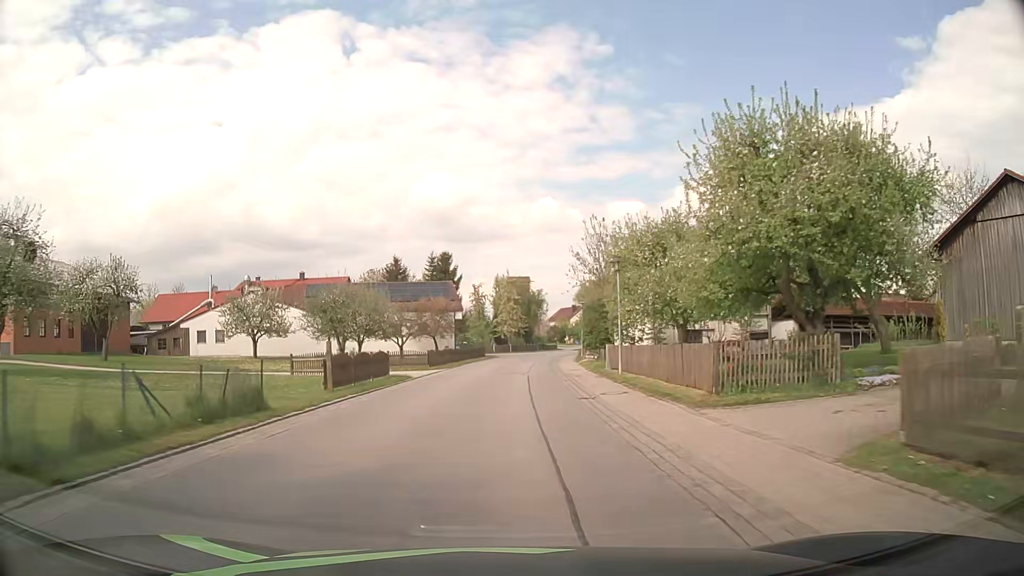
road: secondary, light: Day
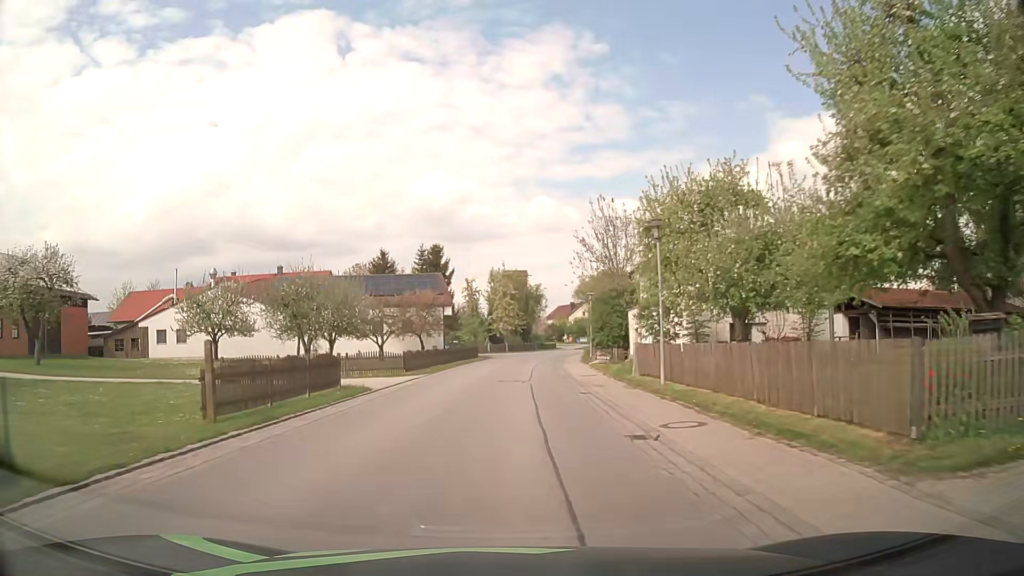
(0.0, +7.6) m; +1°
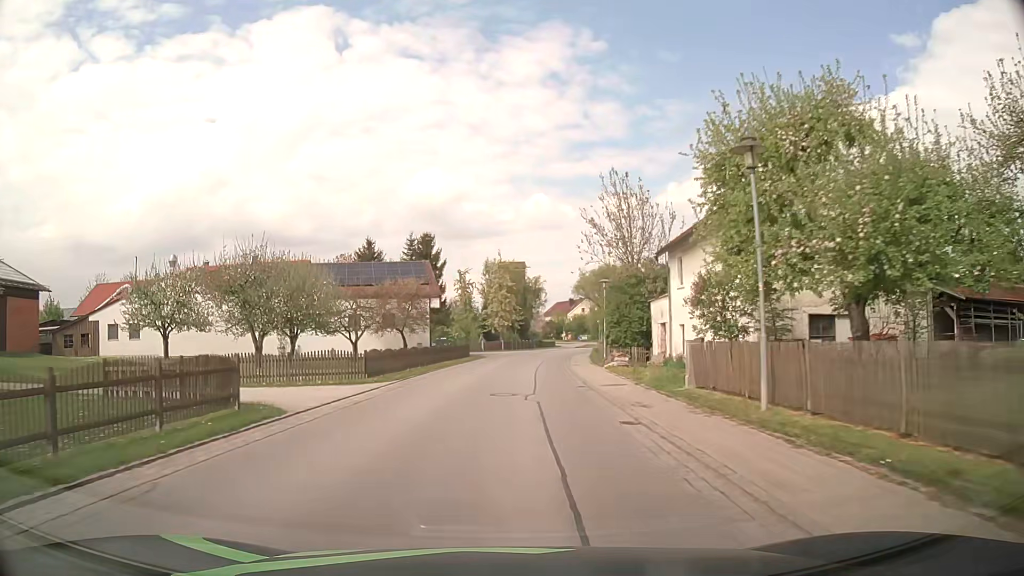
(0.0, +7.6) m; 0°
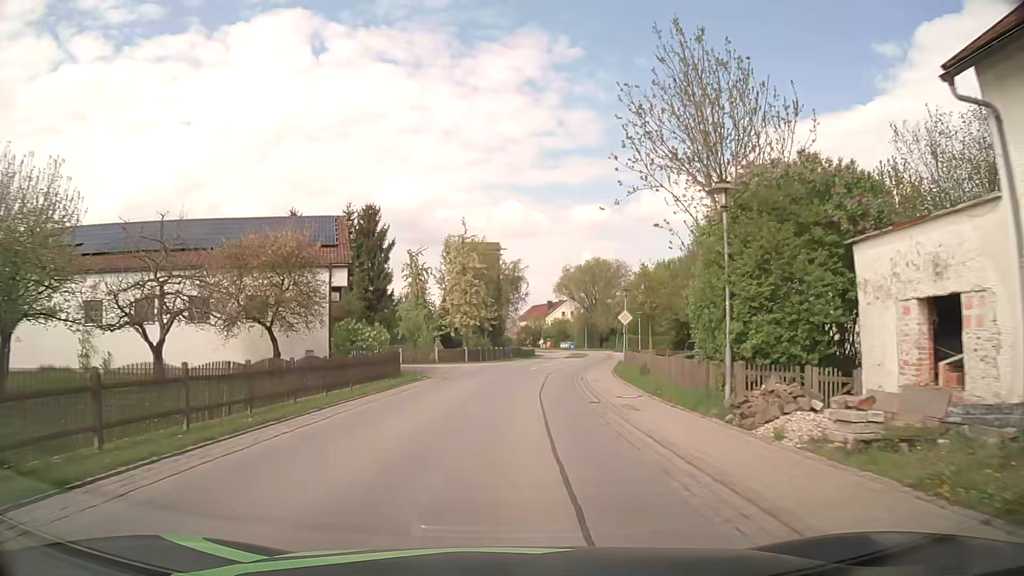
(+0.3, +22.8) m; +2°
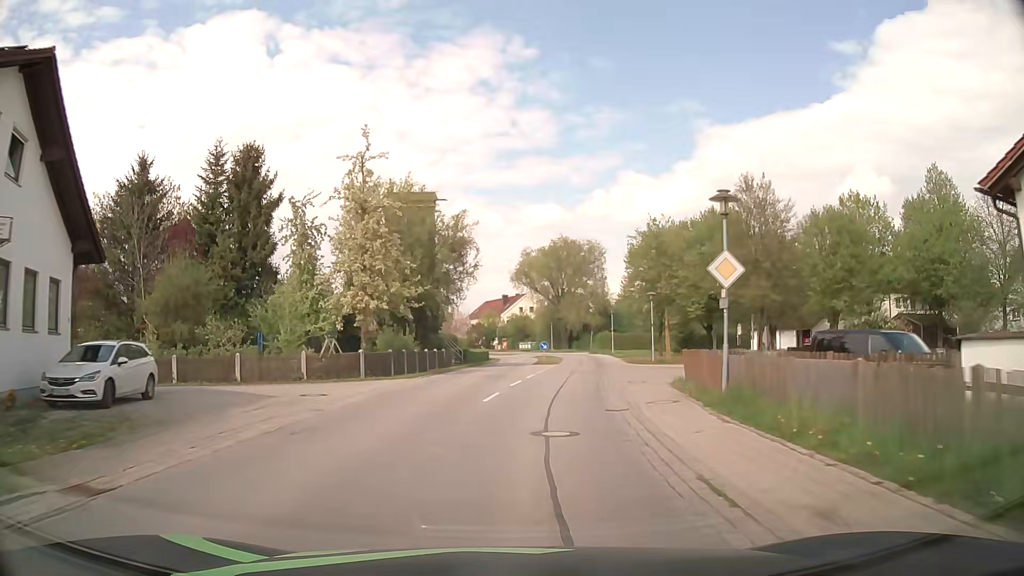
(+0.9, +22.8) m; +4°
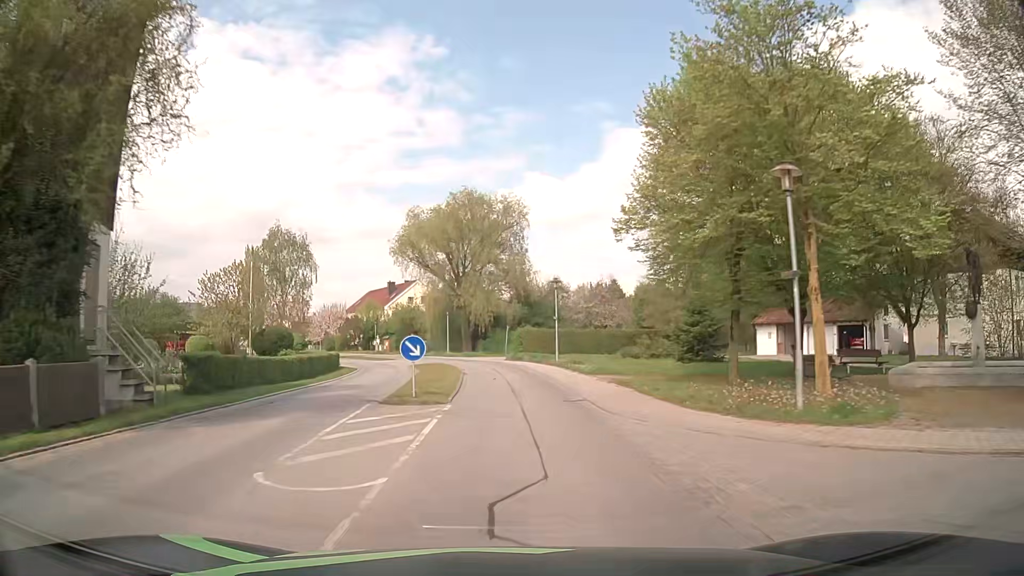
(+2.3, +30.2) m; +9°
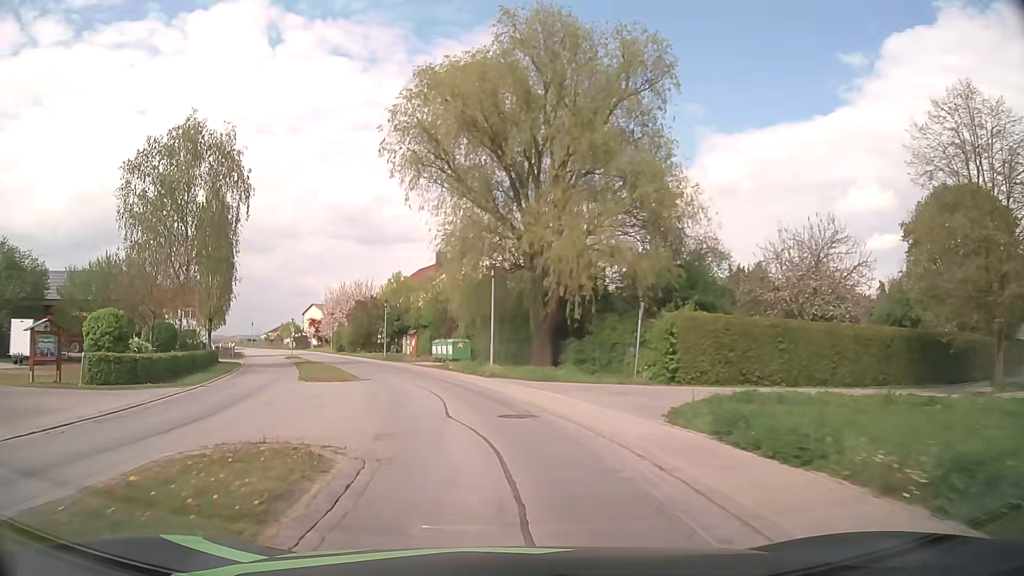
(-0.8, +38.0) m; -7°
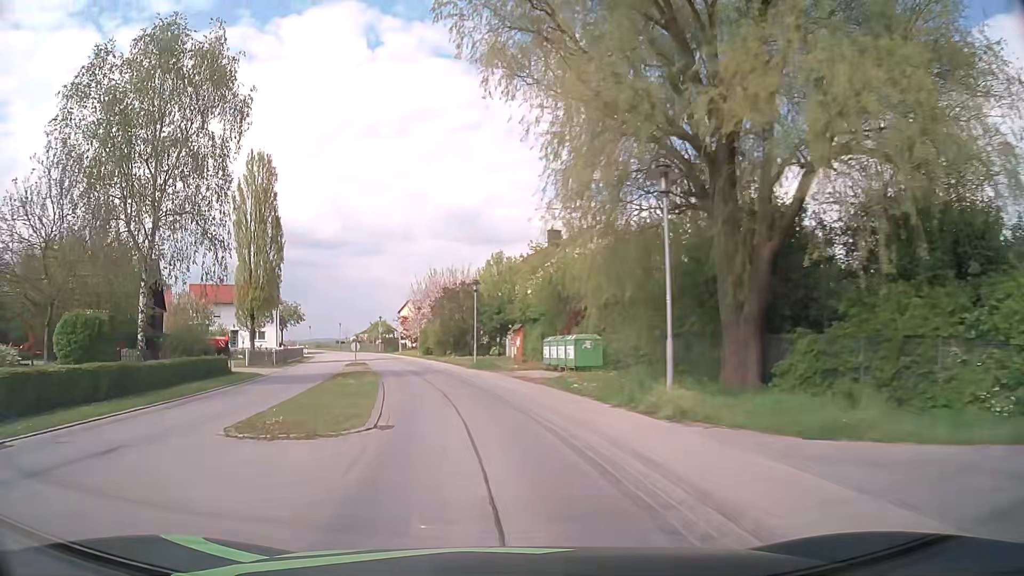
(-1.2, +15.1) m; -10°
(-1, +10) (-2, +20) (-4, +30) (-6, +39) (-9, +49) (-12, +59) (-15, +68) (-18, +78) (-22, +87) (-26, +96) m
